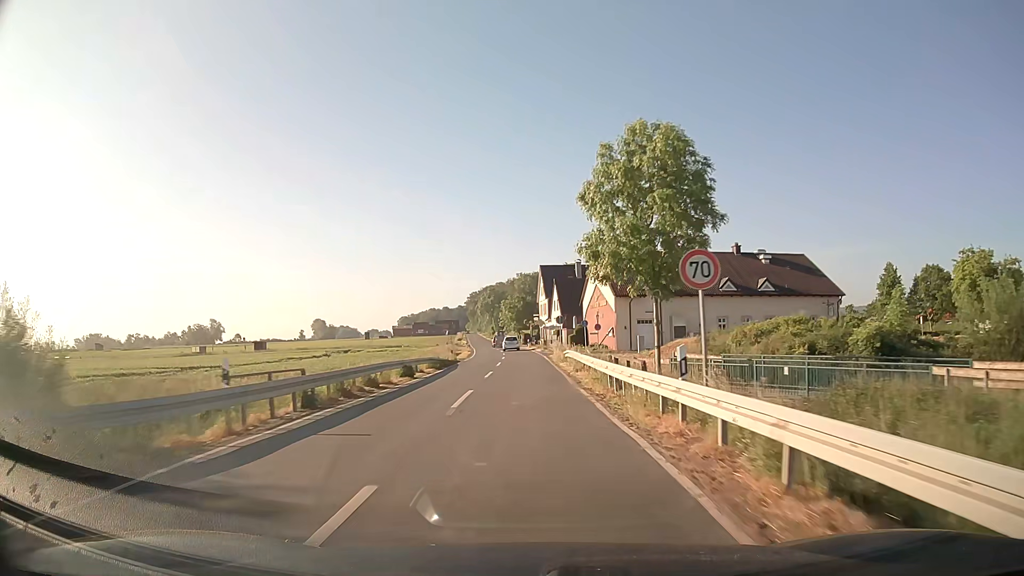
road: secondary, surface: asphalt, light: Day
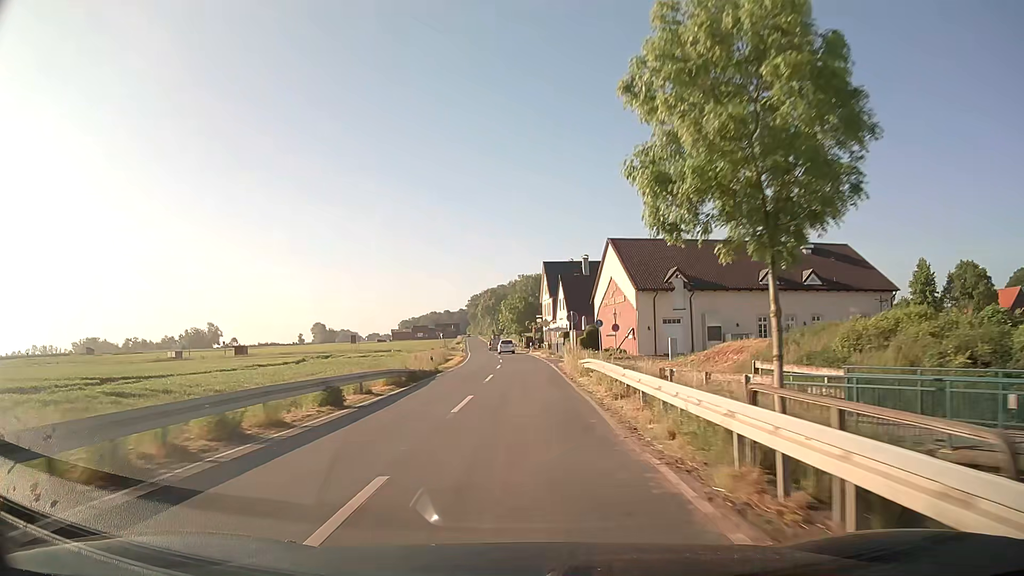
(0.0, +10.9) m; 0°
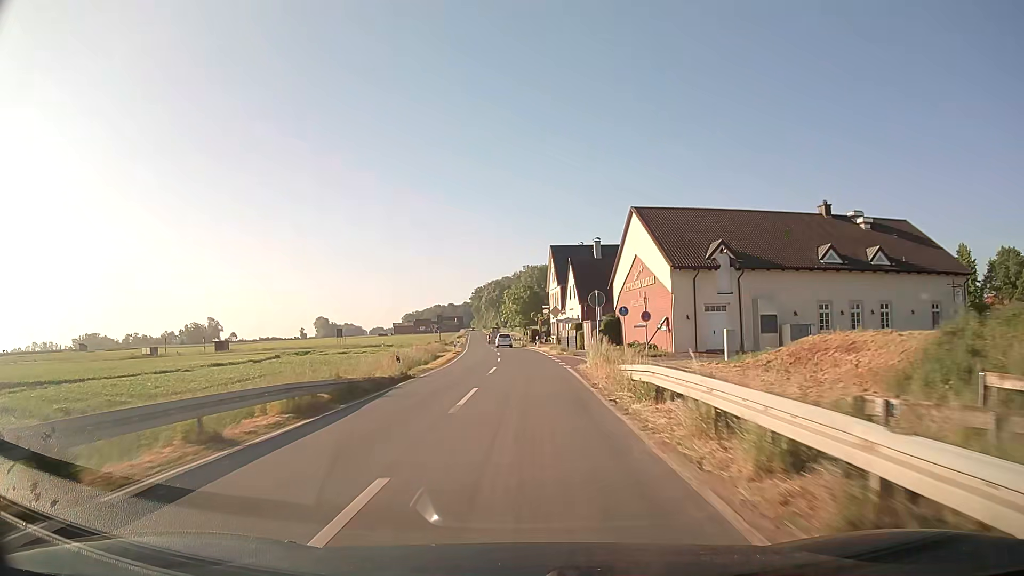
(0.0, +10.9) m; 0°
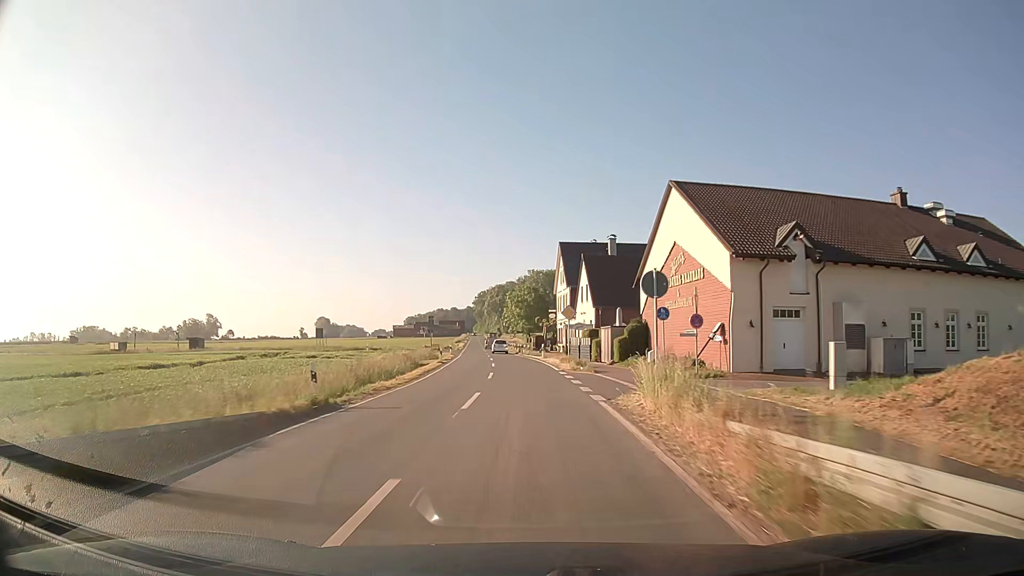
(-0.1, +10.9) m; 0°
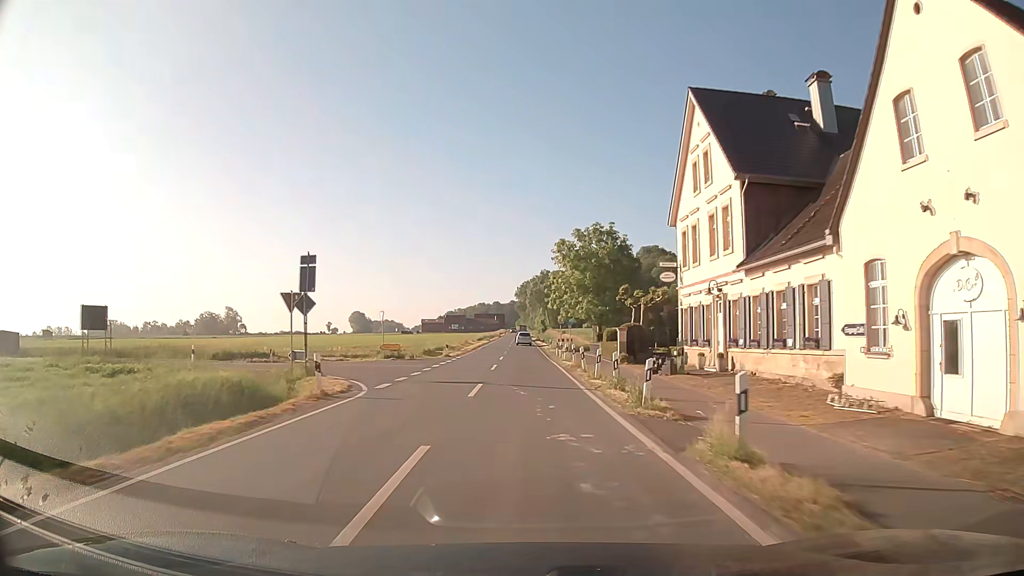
(-2.2, +54.4) m; -4°
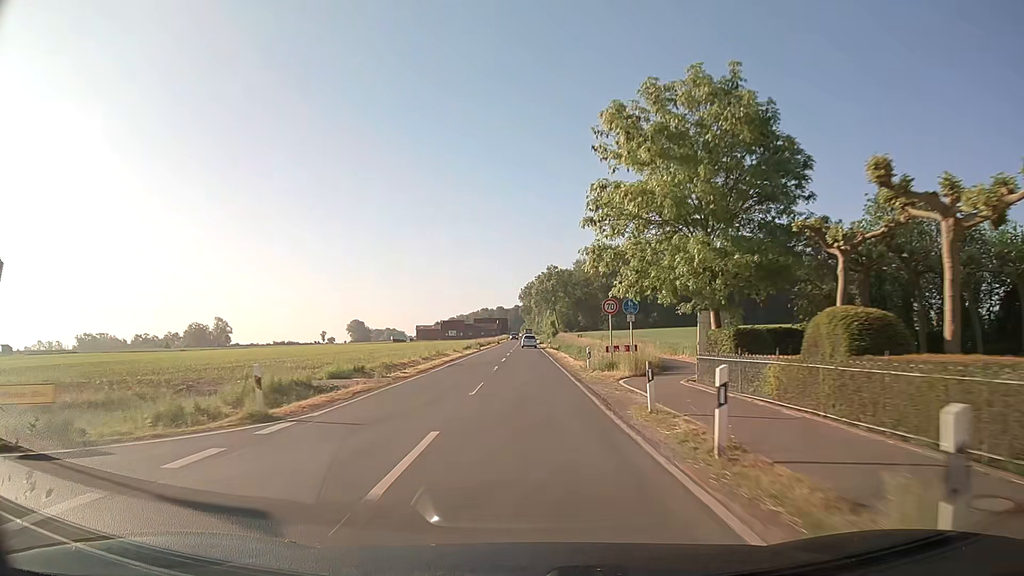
(-0.2, +32.7) m; -1°
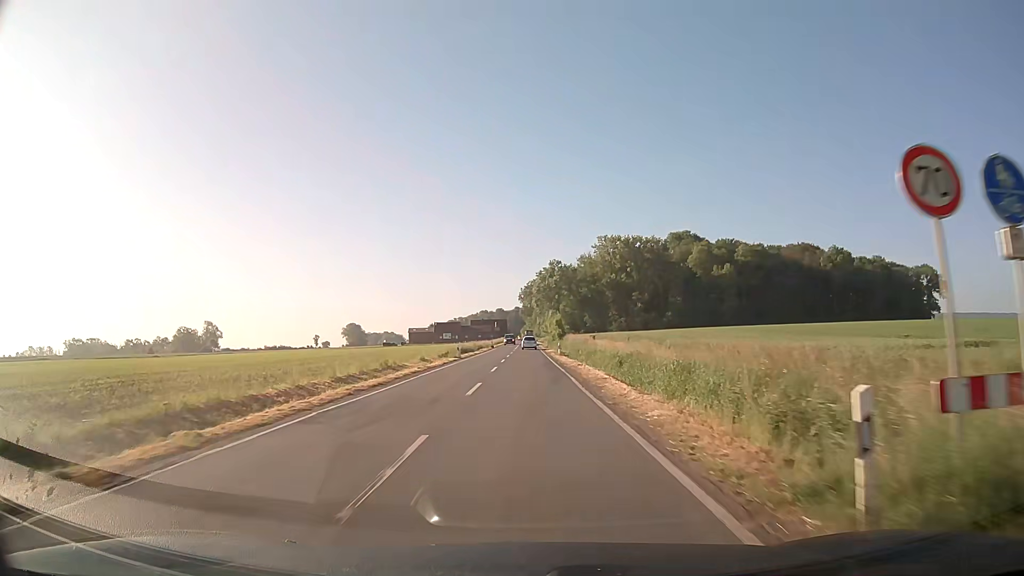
(+0.1, +21.8) m; 0°
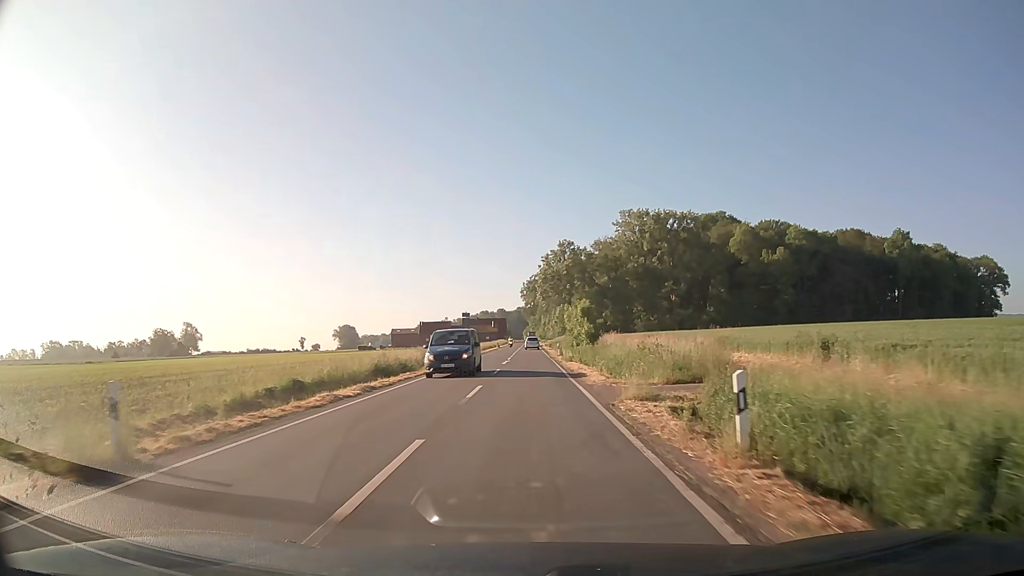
(0.0, +43.5) m; 0°
(0, +10) (0, +20) (0, +30) (0, +40) (0, +50) (0, +60) (0, +70) (0, +80) (0, +90) (0, +100) m
